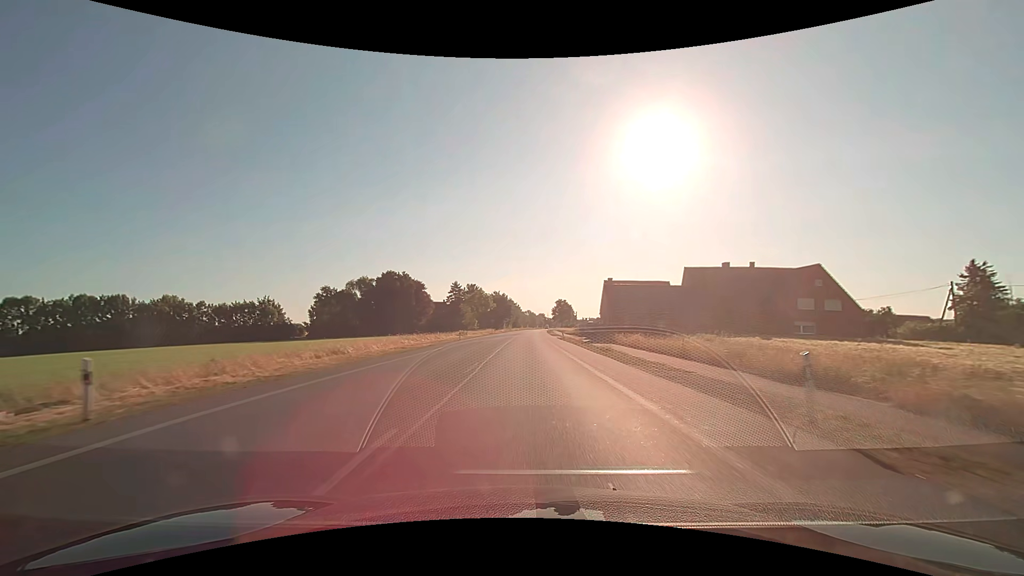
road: primary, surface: asphalt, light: Day
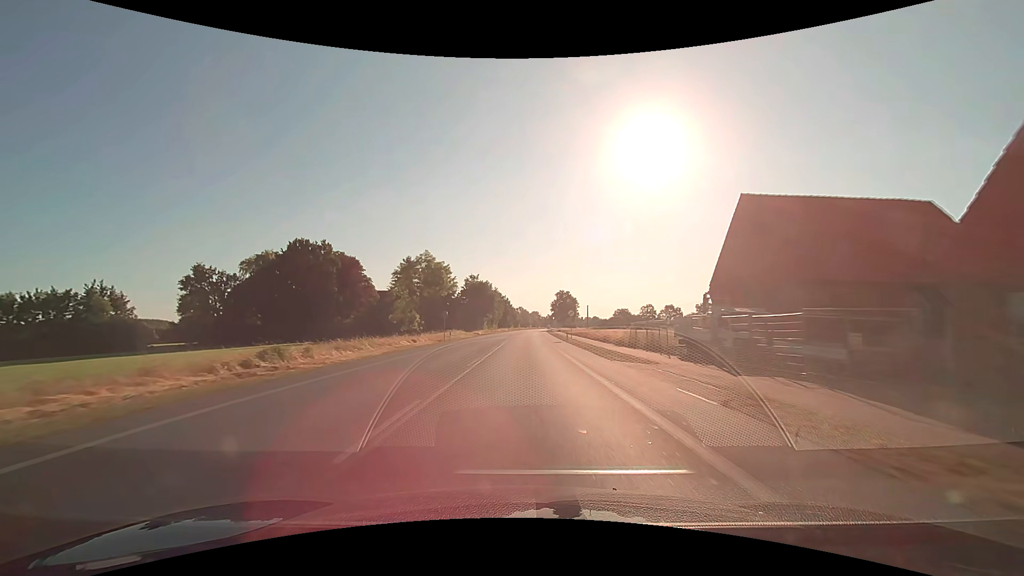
(+0.6, +57.5) m; +1°
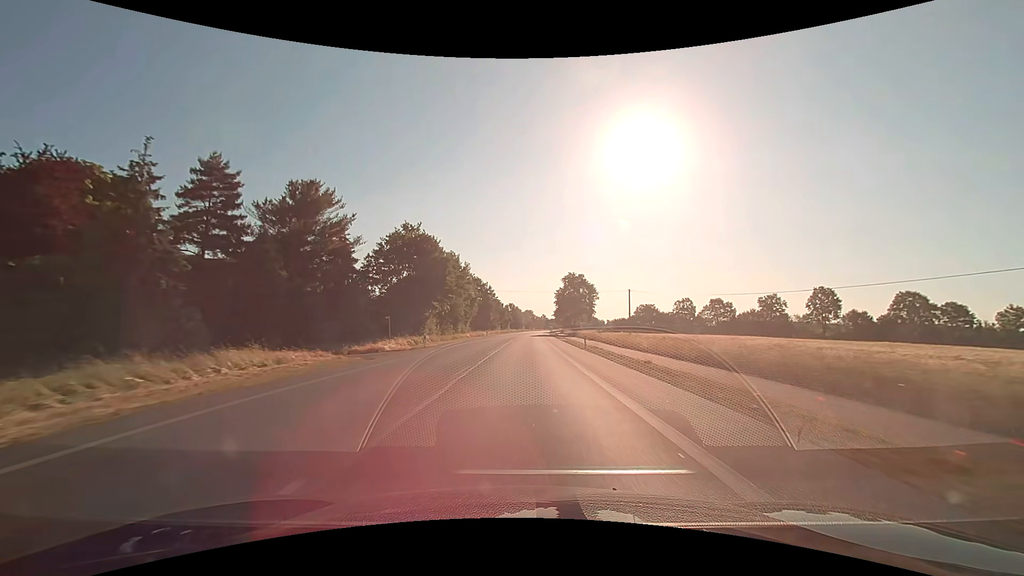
(+0.5, +64.7) m; +1°
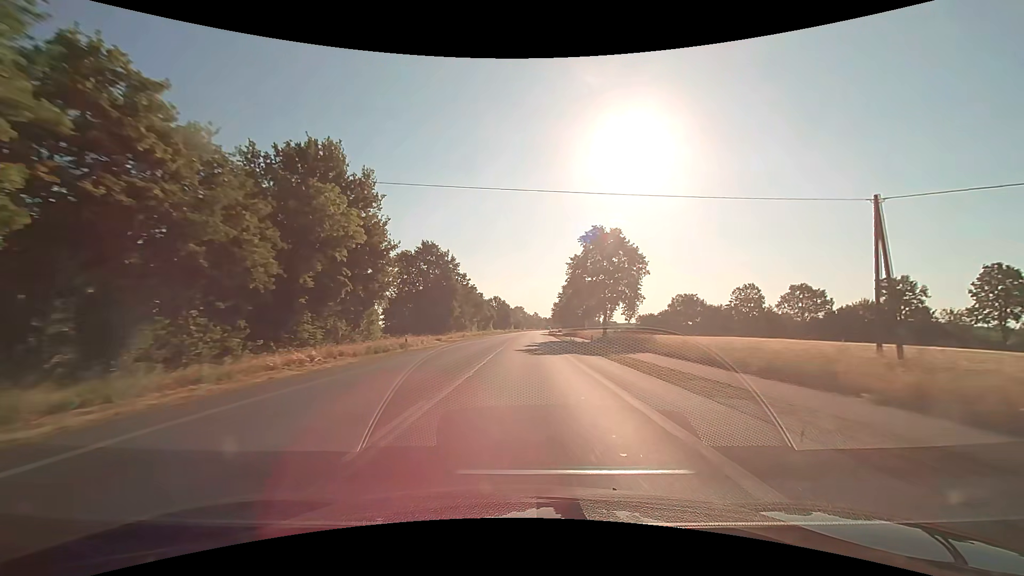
(+0.4, +56.5) m; +1°
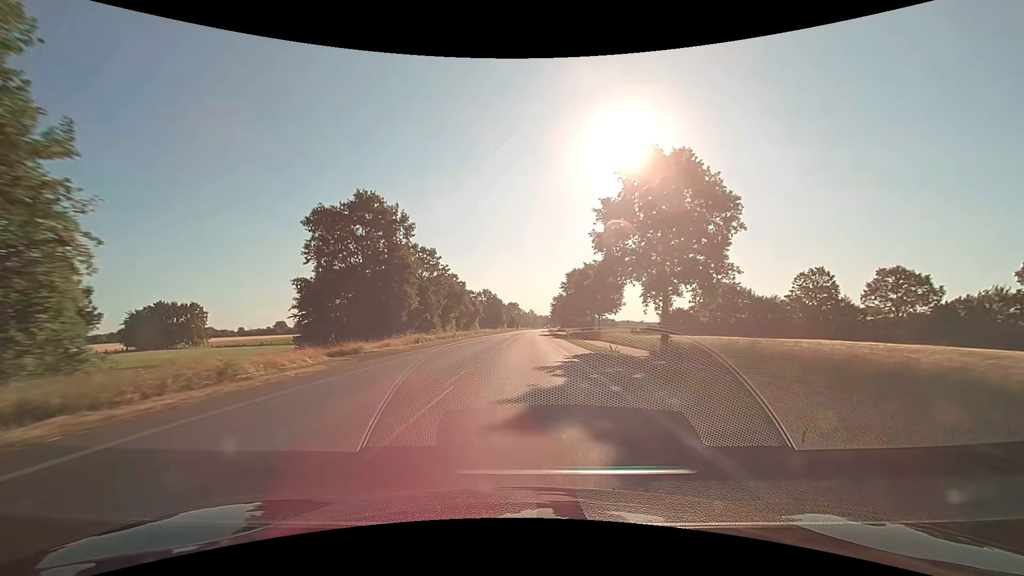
(+0.2, +29.7) m; +1°
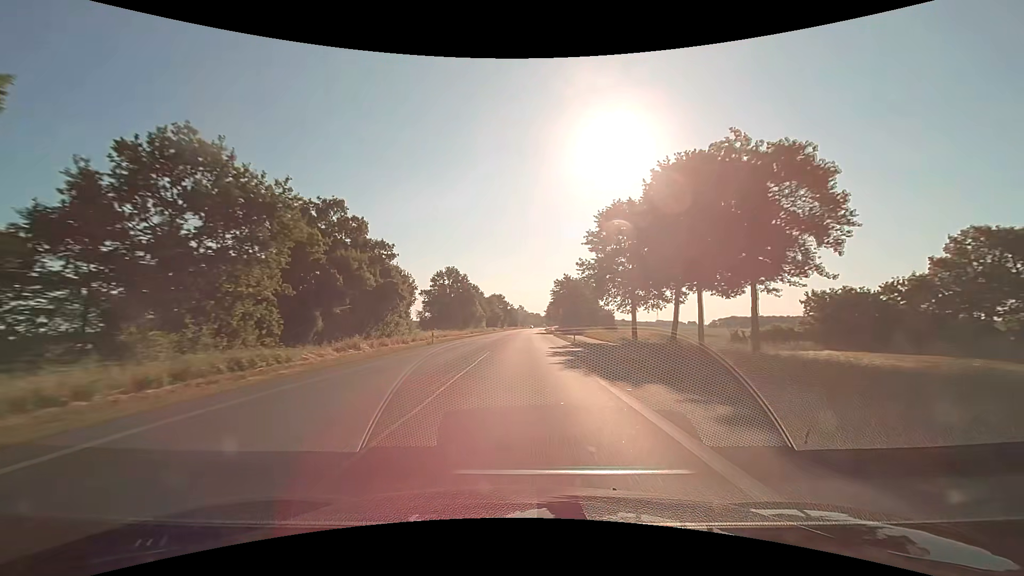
(+0.5, +61.0) m; +1°
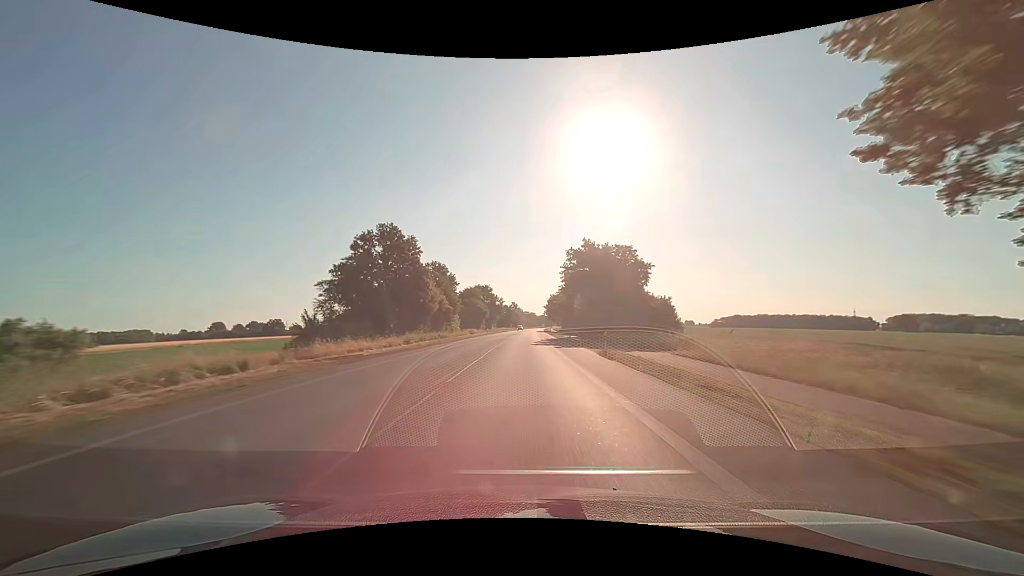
(+0.2, +46.5) m; 0°
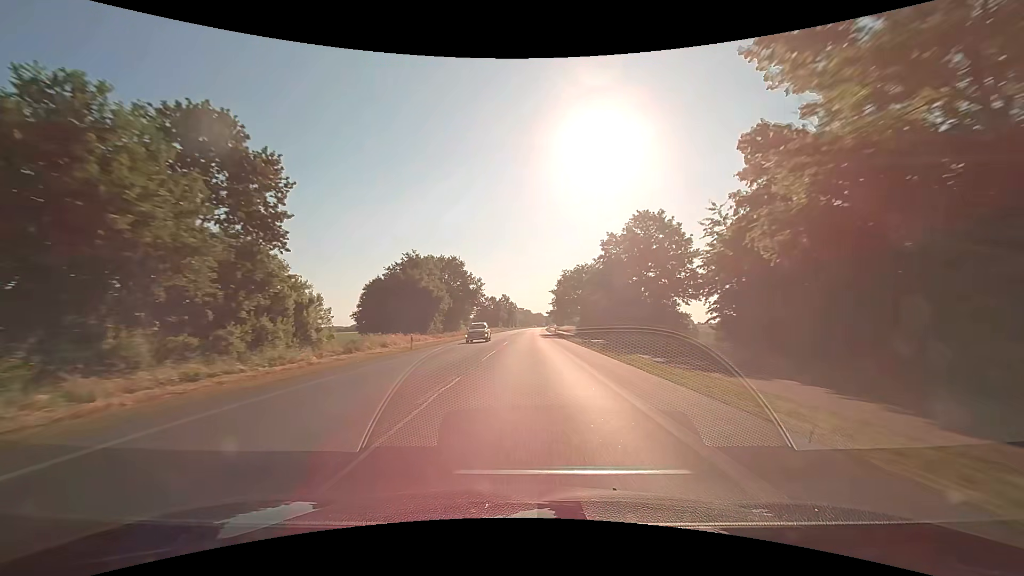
(+0.8, +62.6) m; +1°
(0, +10) (0, +20) (0, +30) (0, +40) (0, +50) (+1, +60) (+1, +70) (+1, +80) (+1, +90) (+2, +100) m
